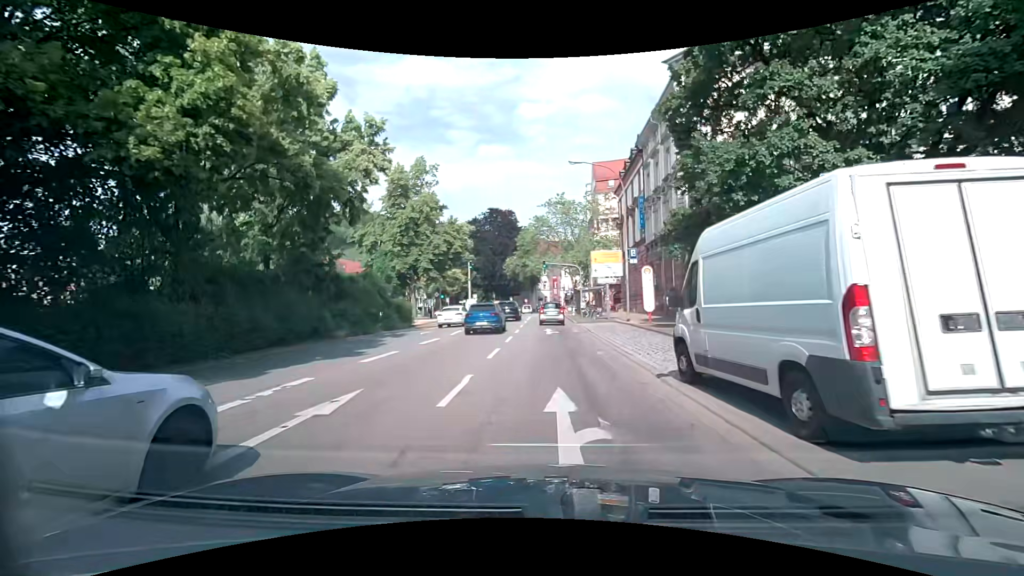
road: primary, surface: asphalt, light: Day
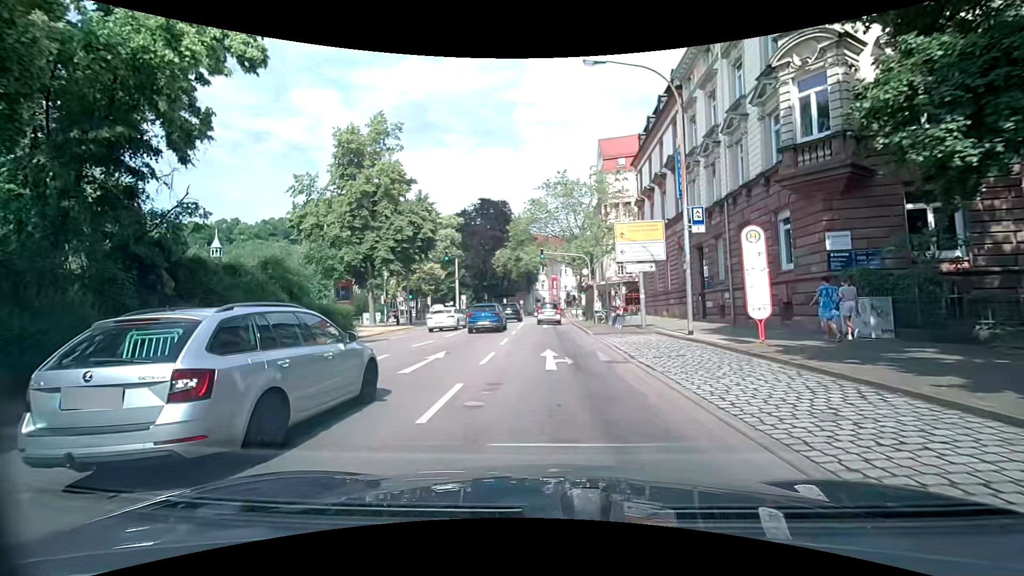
(0.0, +12.7) m; 0°
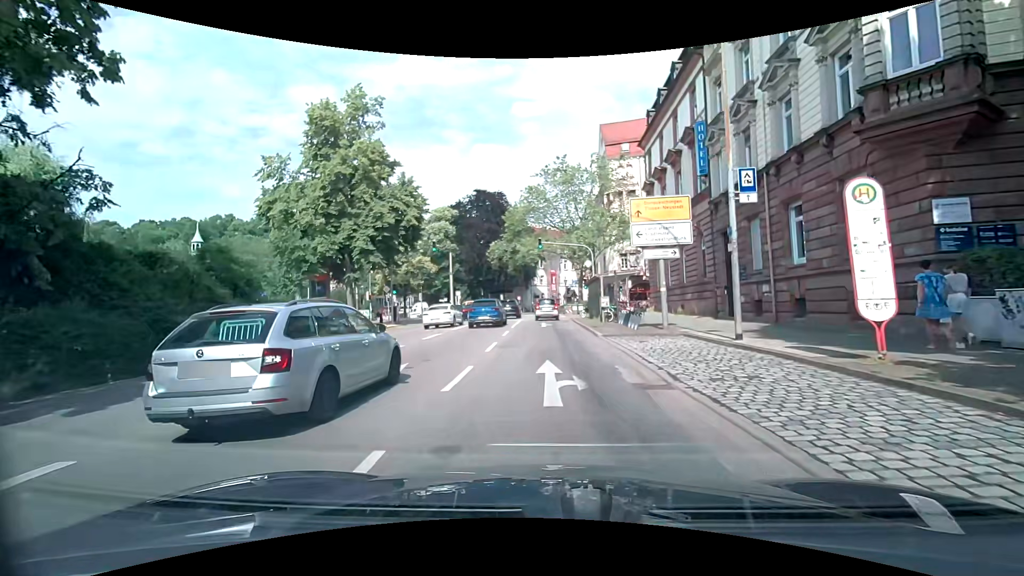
(0.0, +4.2) m; 0°
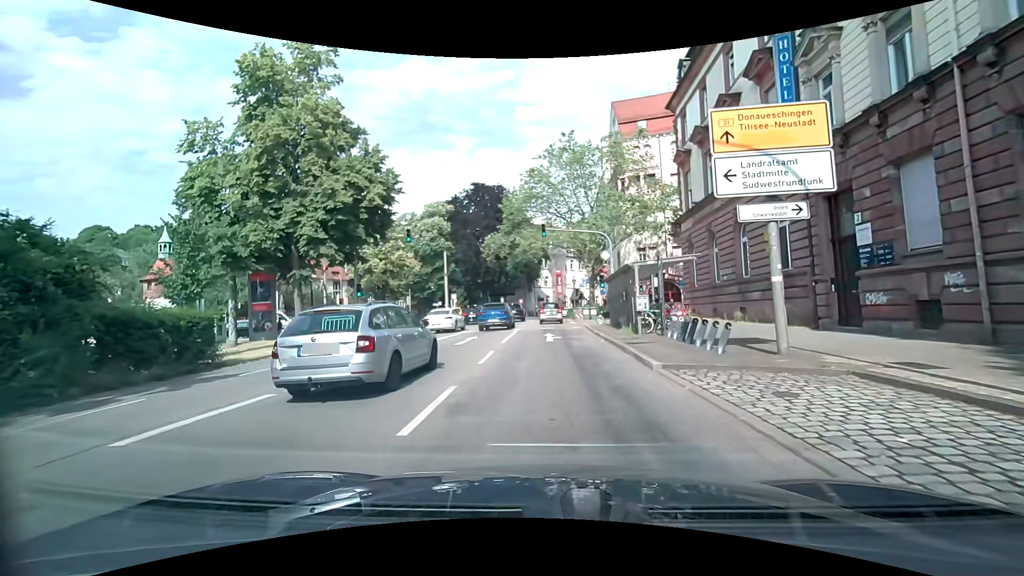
(-0.1, +8.5) m; -1°
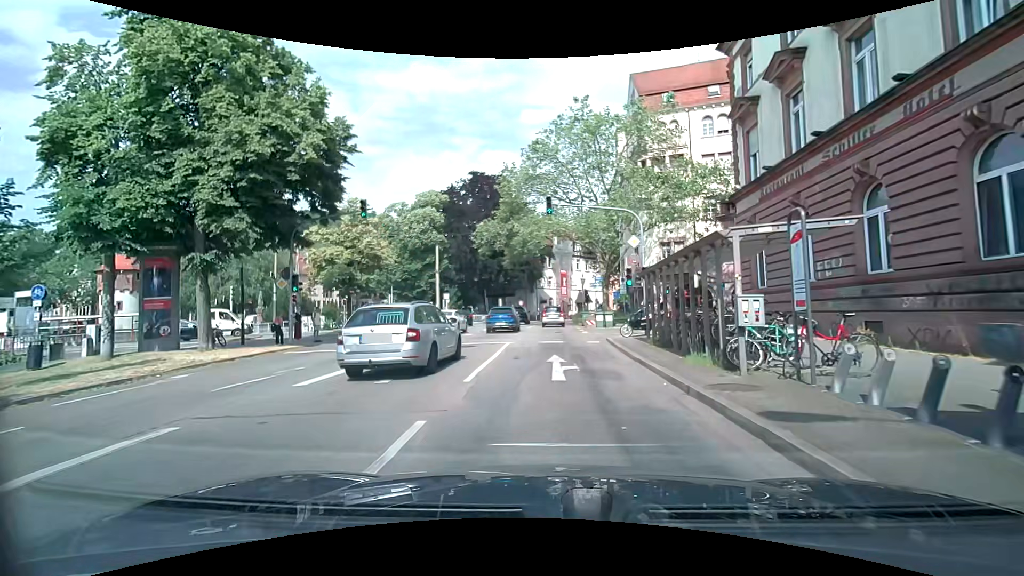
(0.0, +8.4) m; -1°
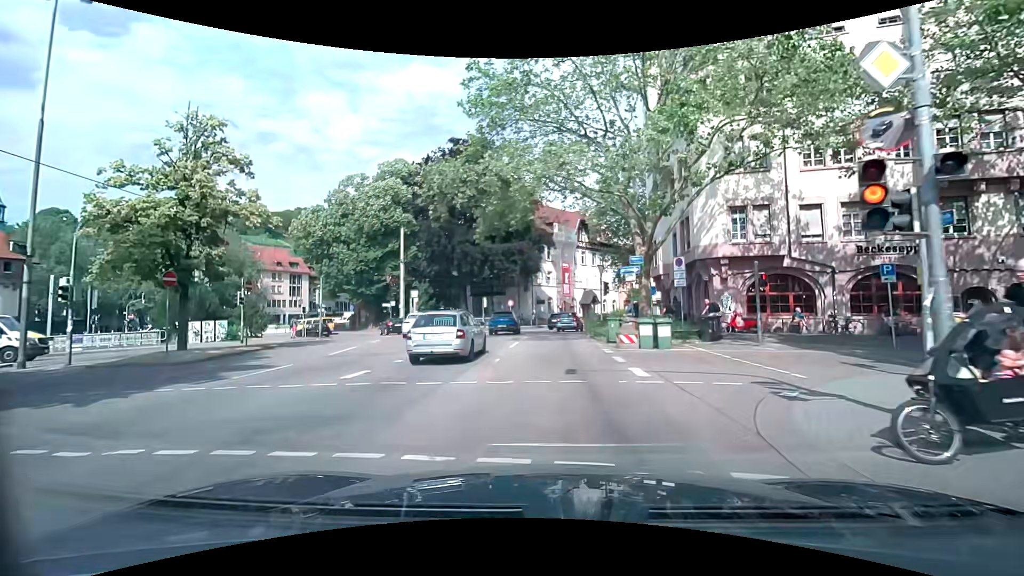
(+0.2, +16.4) m; +1°
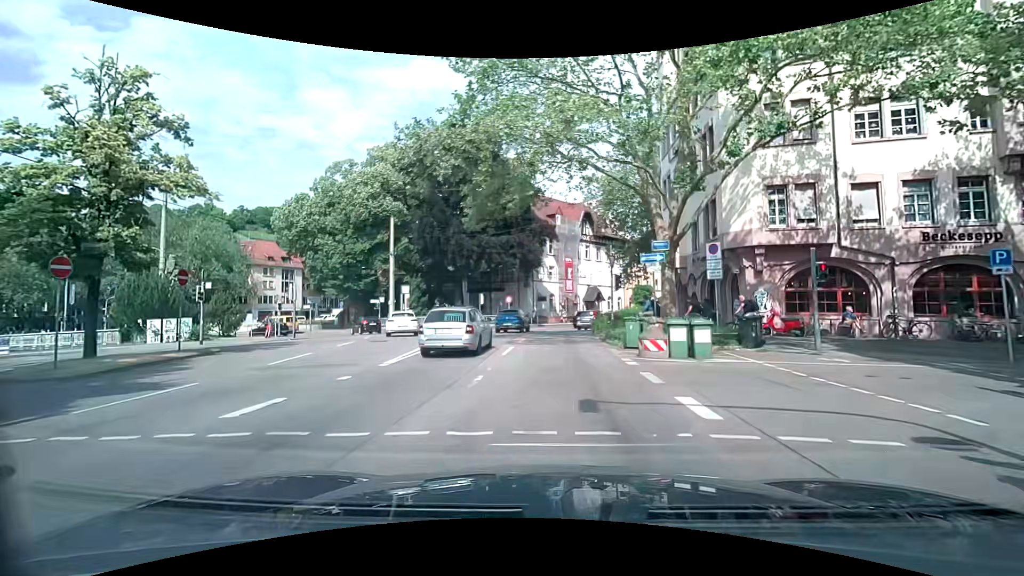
(0.0, +4.1) m; -1°
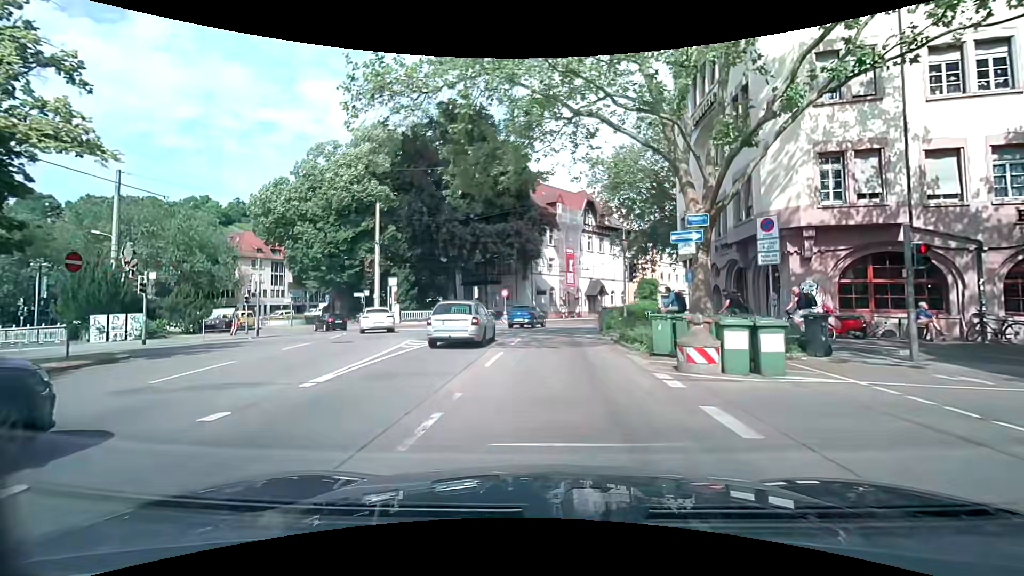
(0.0, +4.1) m; +1°
(0, +10) (0, +20) (+1, +30) (+3, +40) (+8, +49) (+13, +57) (+19, +65) (+24, +73) (+31, +81) (+37, +89) m
